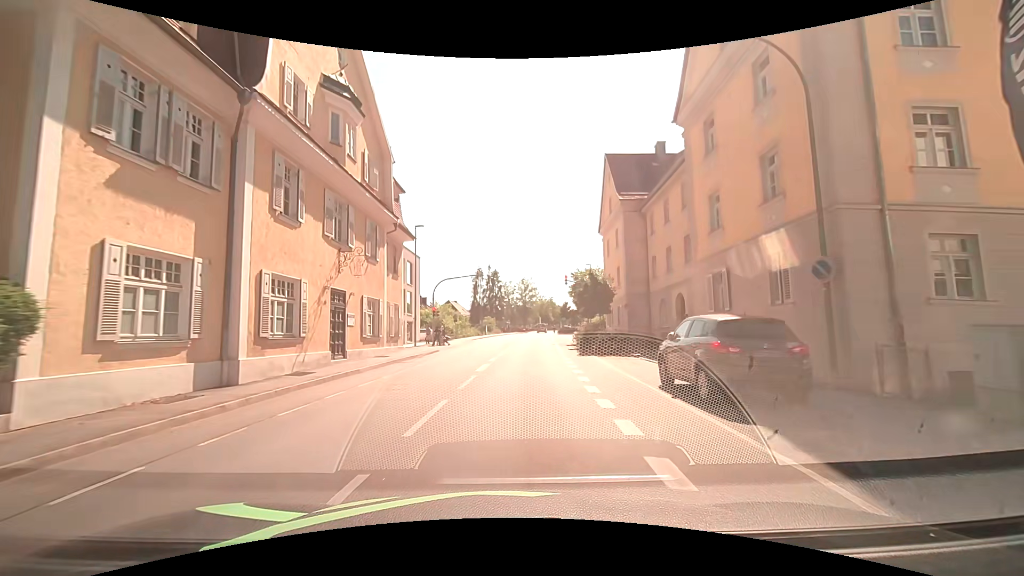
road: tertiary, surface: asphalt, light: Day
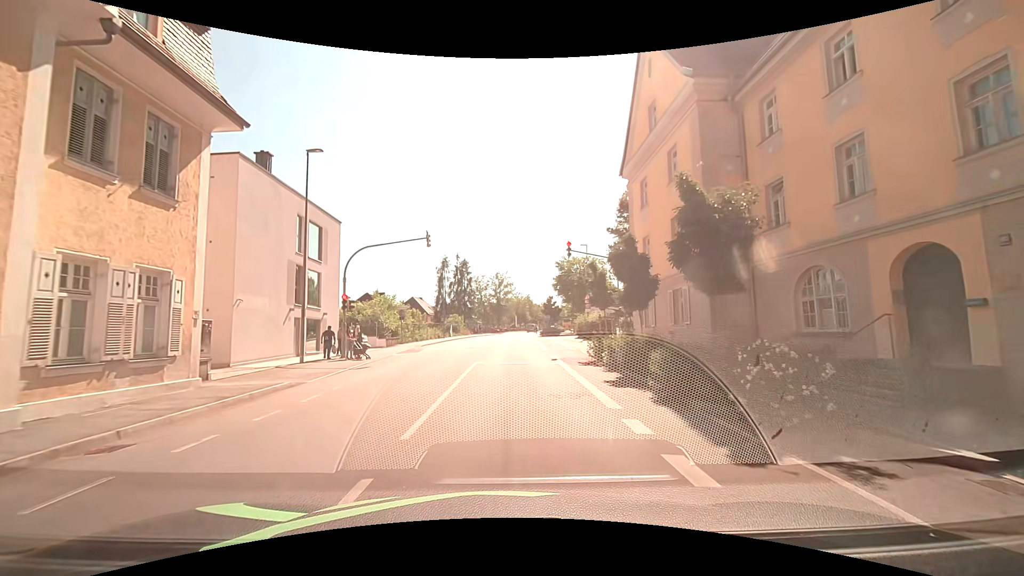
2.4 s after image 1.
(+0.5, +17.9) m; +3°
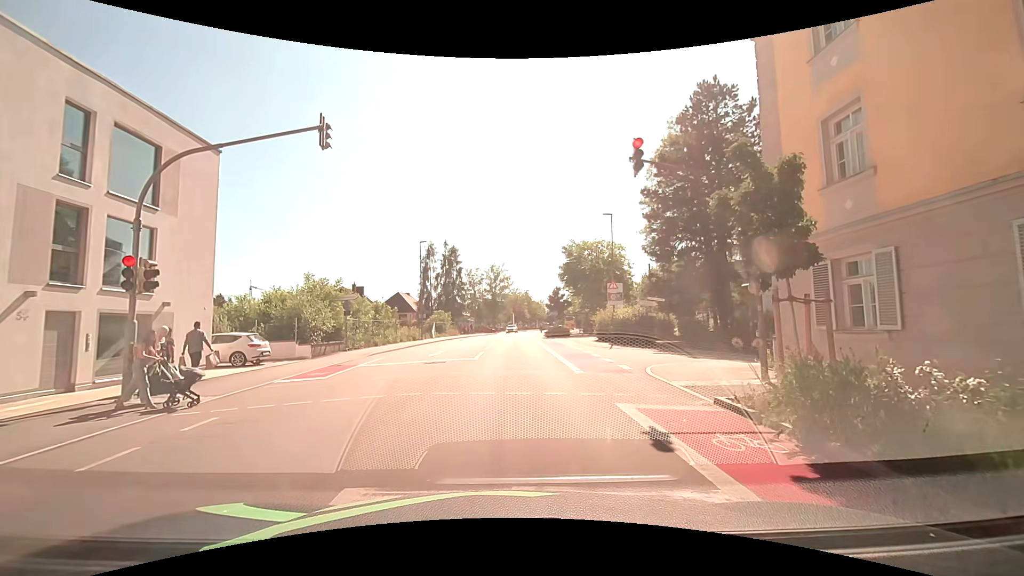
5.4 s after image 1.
(-0.1, +14.2) m; -2°
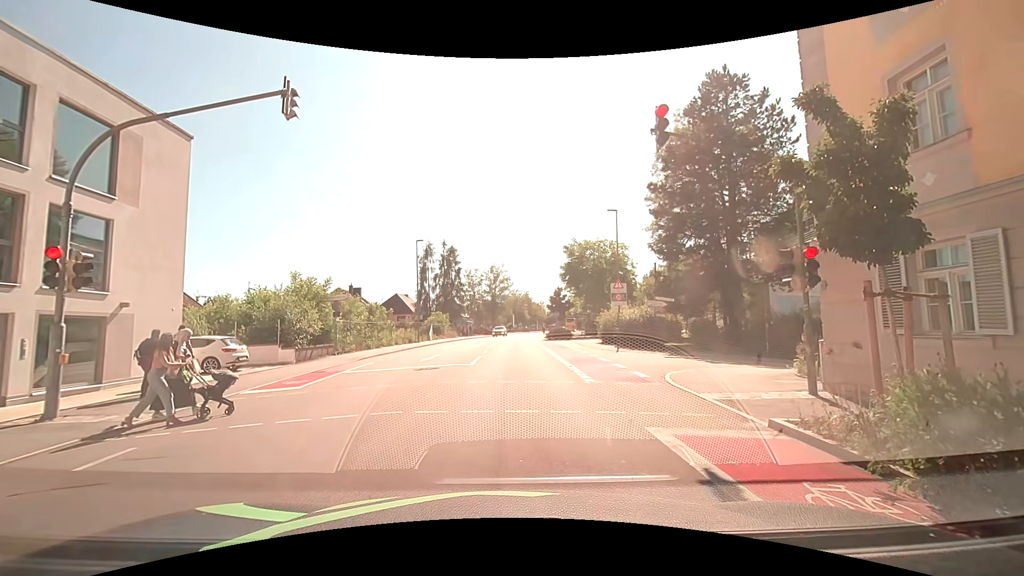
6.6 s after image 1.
(+0.1, +1.7) m; +2°
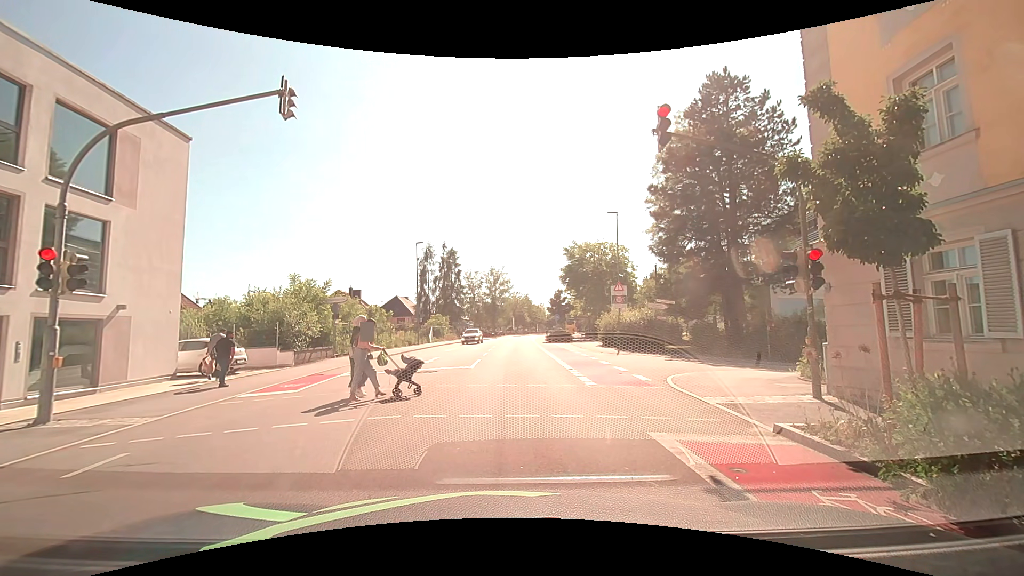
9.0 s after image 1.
(0.0, +0.2) m; 0°
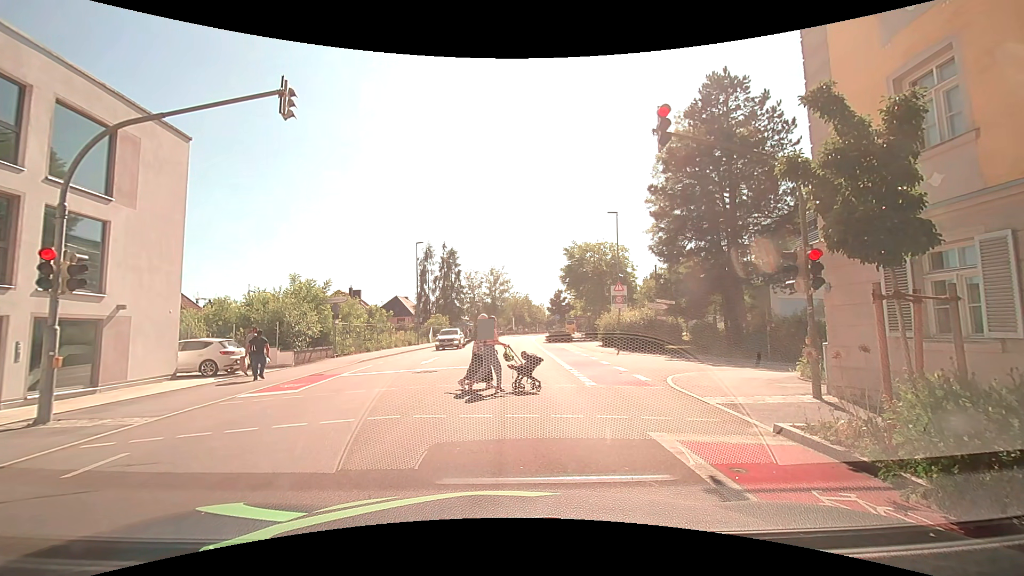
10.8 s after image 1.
(0.0, 0.0) m; 0°
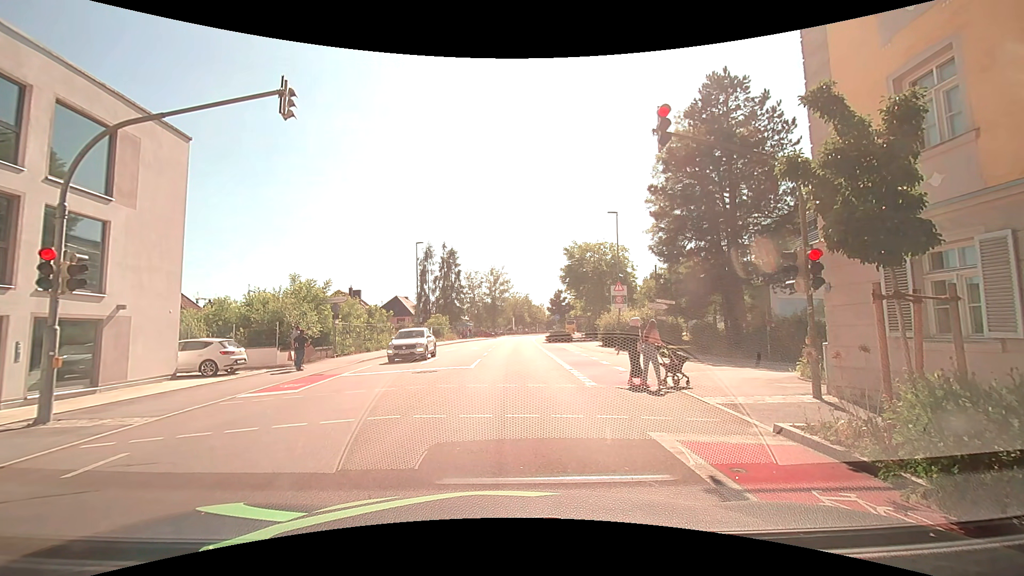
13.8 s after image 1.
(0.0, 0.0) m; 0°
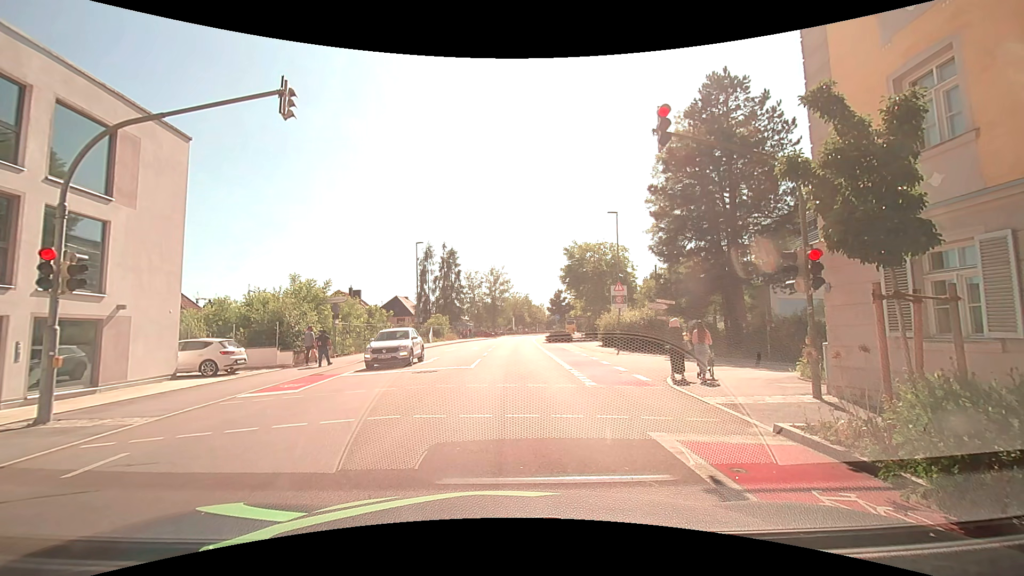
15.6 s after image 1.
(0.0, 0.0) m; 0°
